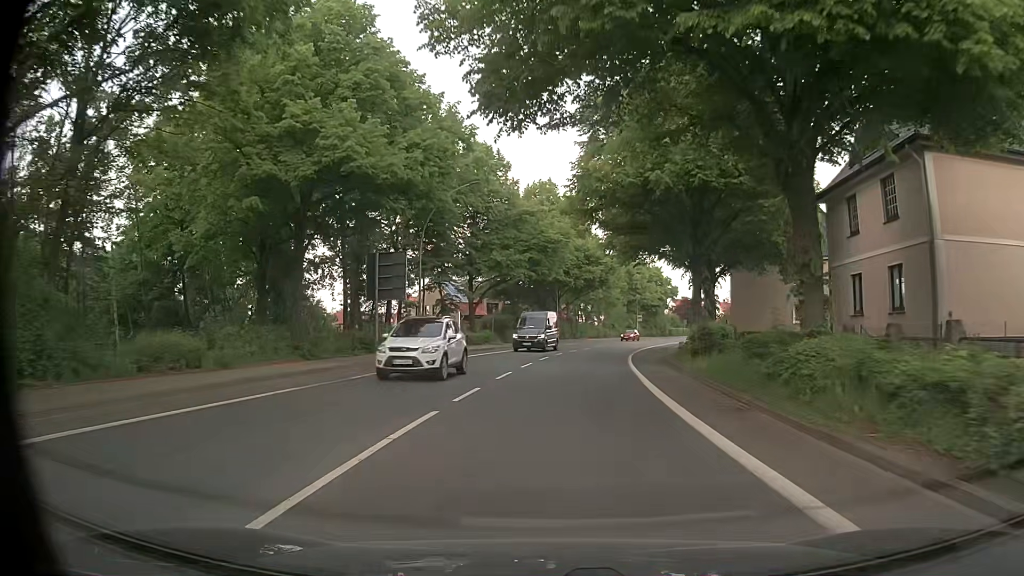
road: primary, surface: asphalt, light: Day
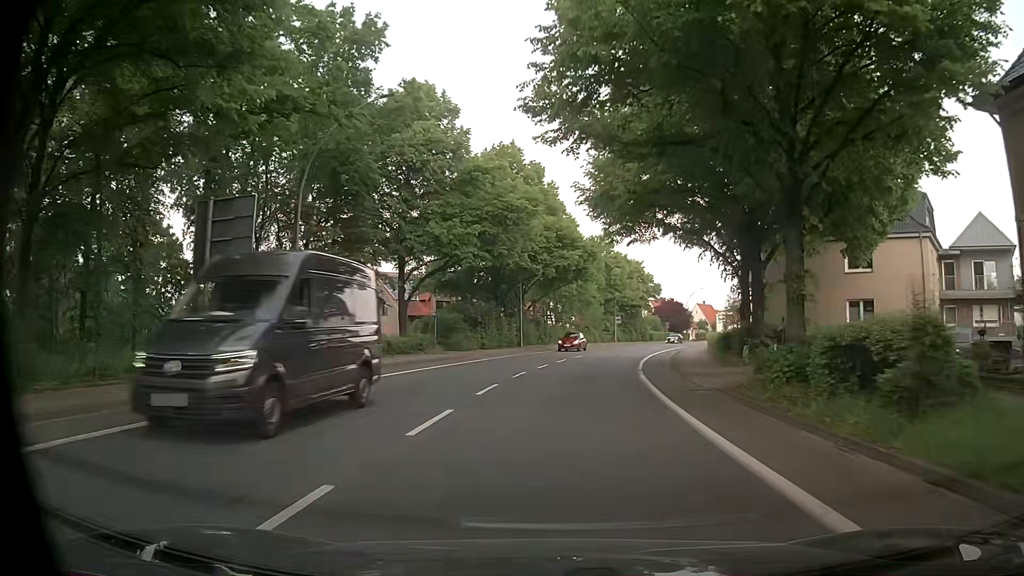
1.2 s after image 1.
(+0.3, +15.8) m; +3°
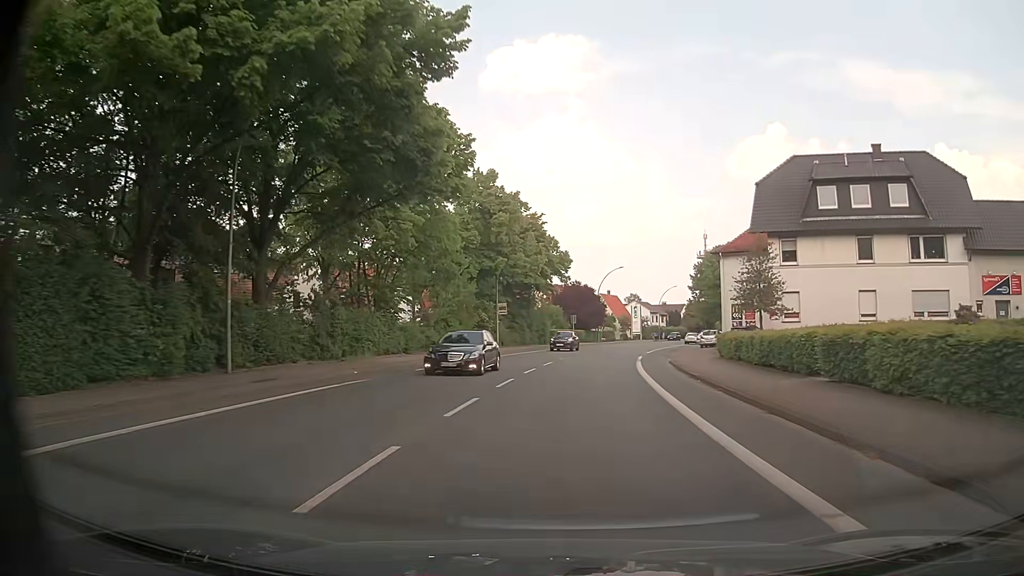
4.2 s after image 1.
(+2.8, +39.4) m; +10°
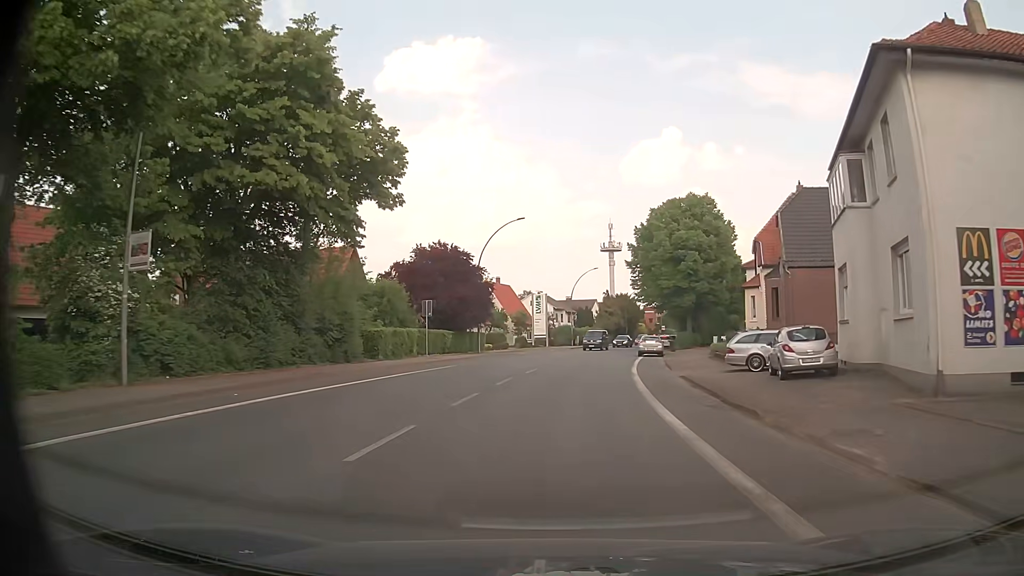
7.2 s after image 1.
(+3.1, +39.5) m; +8°
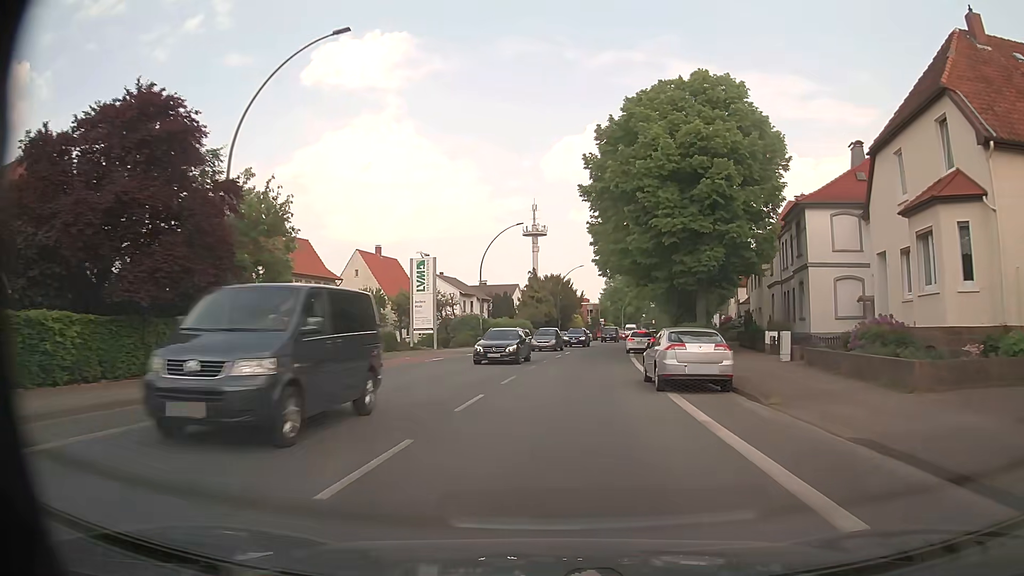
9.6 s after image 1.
(+2.1, +31.7) m; +7°
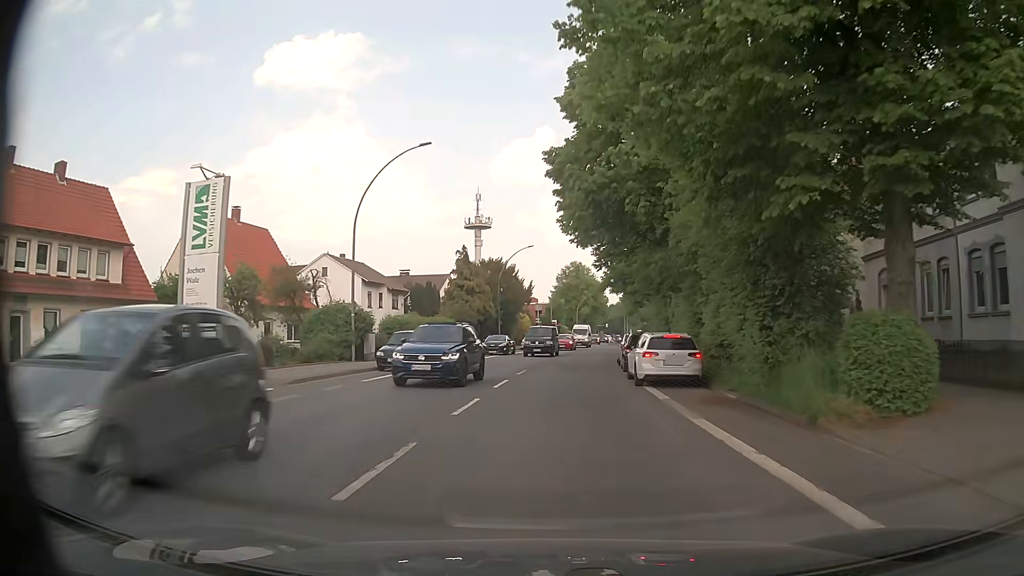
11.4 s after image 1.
(+1.0, +23.9) m; +4°
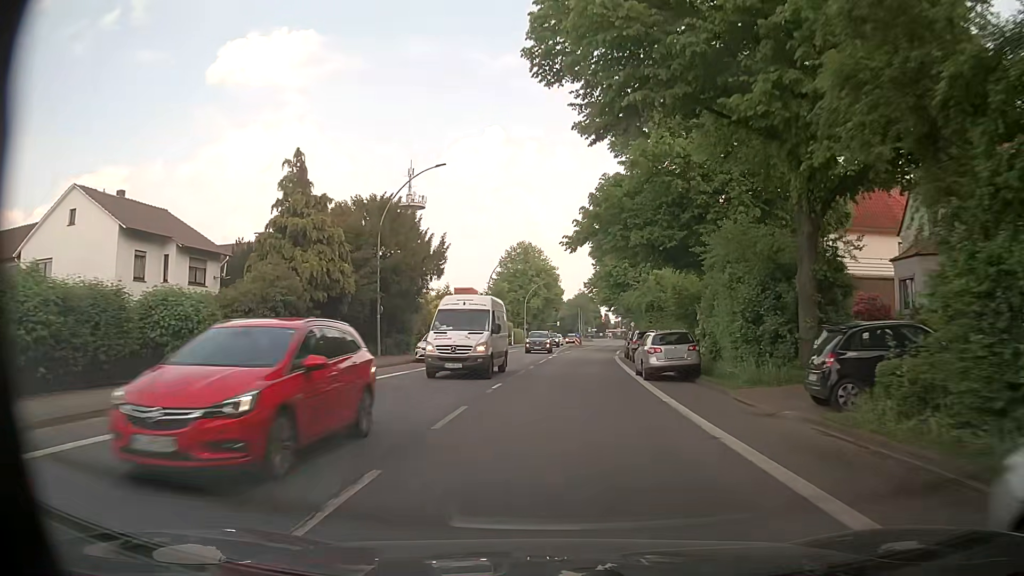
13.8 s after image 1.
(+1.2, +31.8) m; +5°
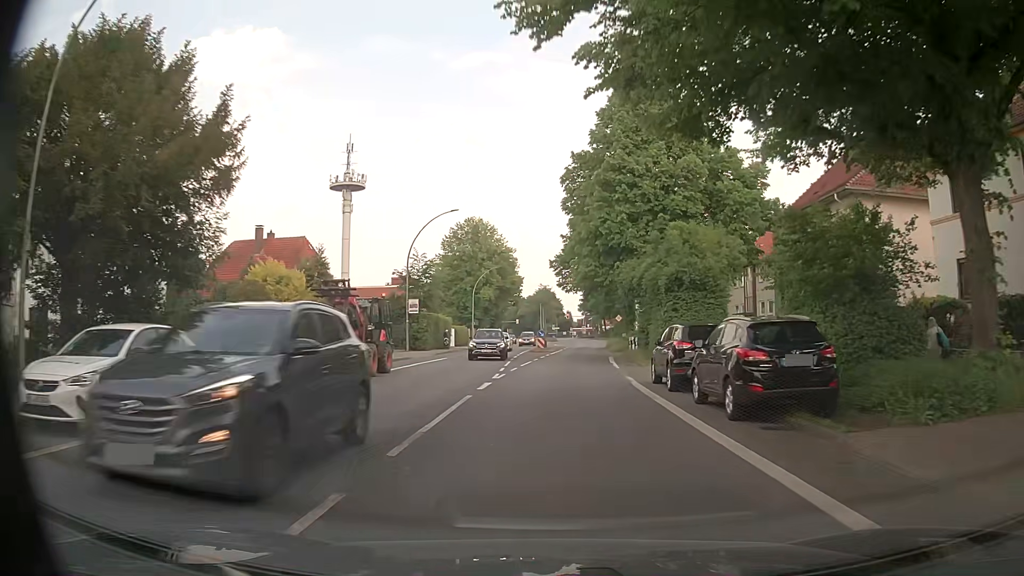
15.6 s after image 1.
(+0.6, +23.9) m; +3°
(0, +10) (+1, +20) (+1, +30) (+2, +40) (+3, +50) (+4, +60) (+5, +70) (+5, +80) (+6, +90) (+7, +100) m
